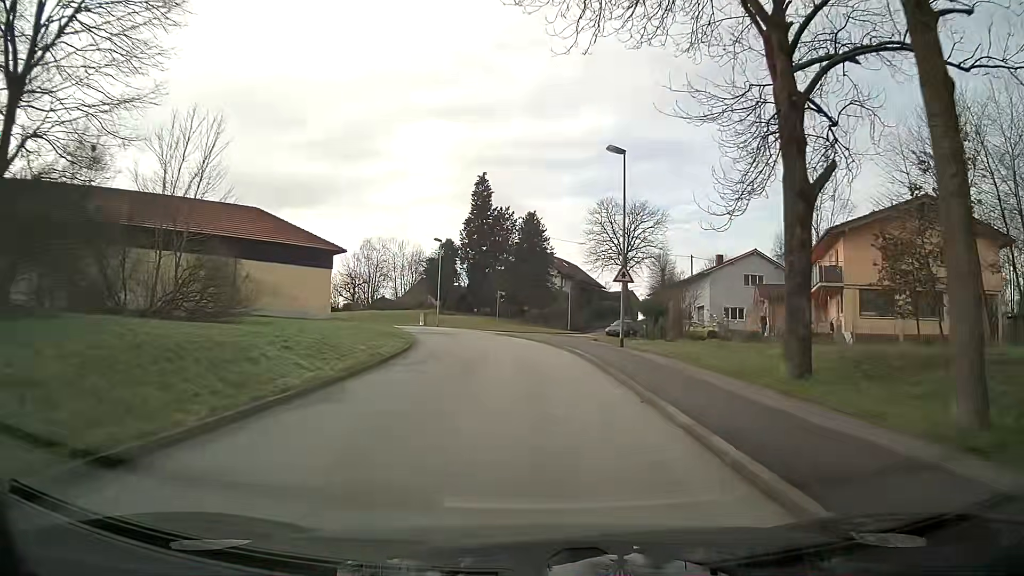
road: unclassified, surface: asphalt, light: Day
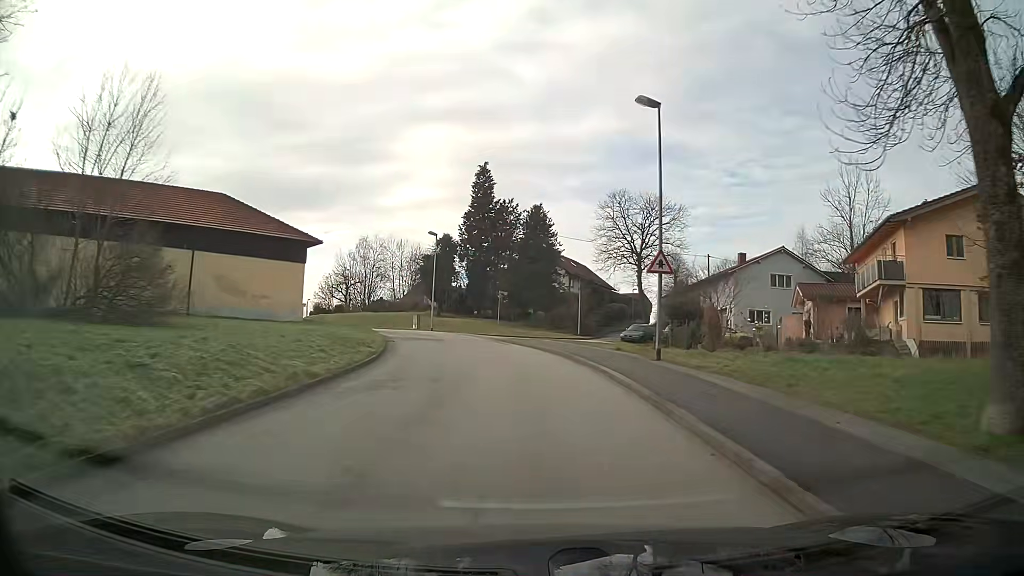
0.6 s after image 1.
(0.0, +6.7) m; 0°
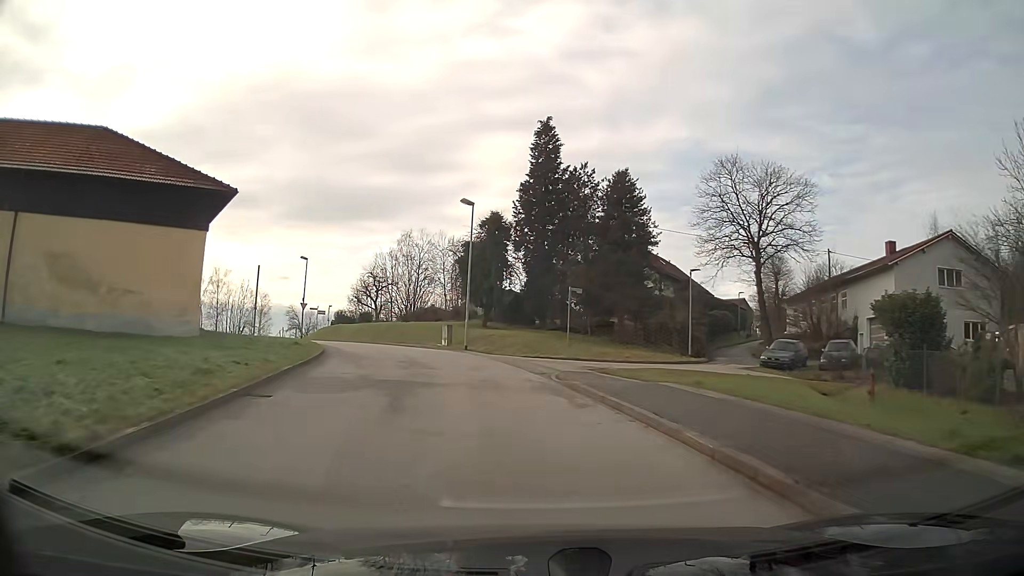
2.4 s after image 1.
(-1.0, +19.4) m; -8°
(-1, +10) (-2, +20) (-5, +29) (-9, +39) (-14, +47) (-20, +55) (-27, +63) (-35, +65) (-45, +62) (-54, +58) m
